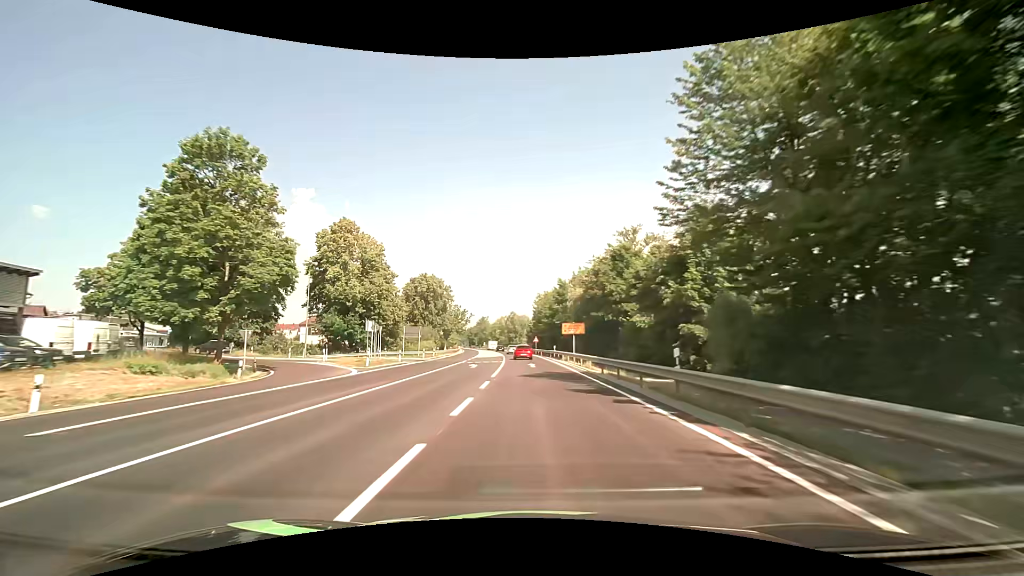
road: primary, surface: asphalt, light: Day
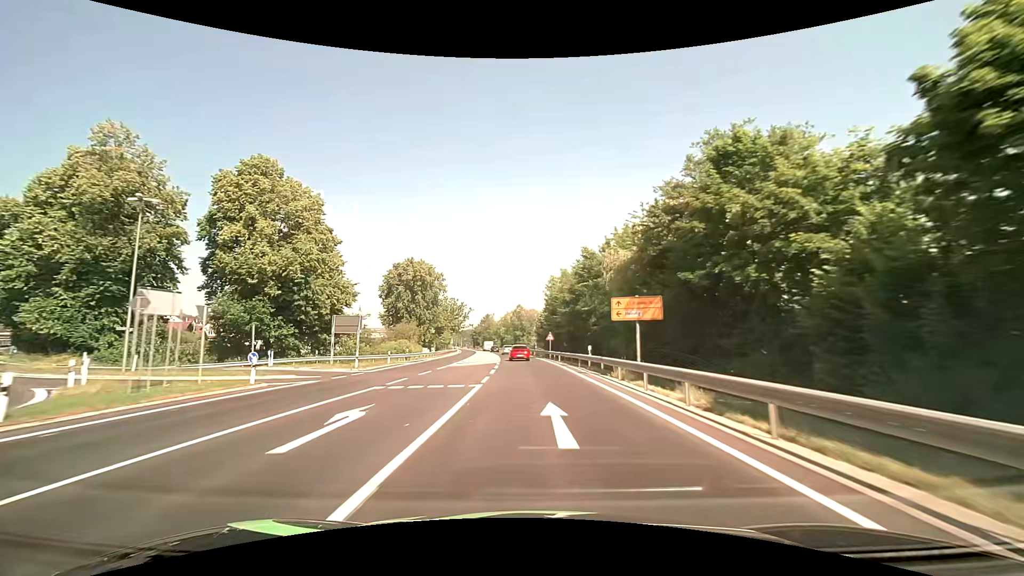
(-0.2, +25.2) m; -1°
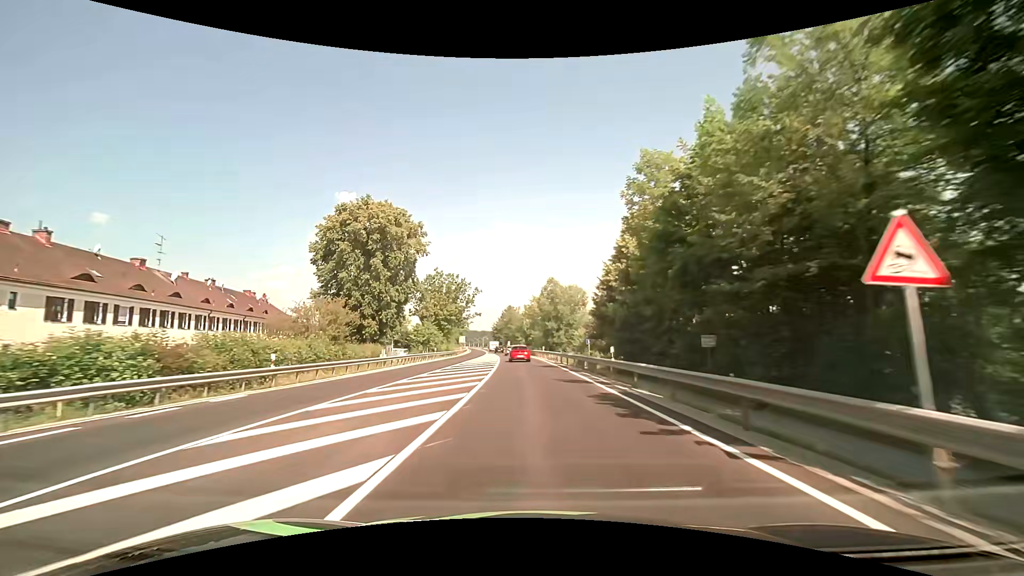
(-1.4, +46.9) m; -4°
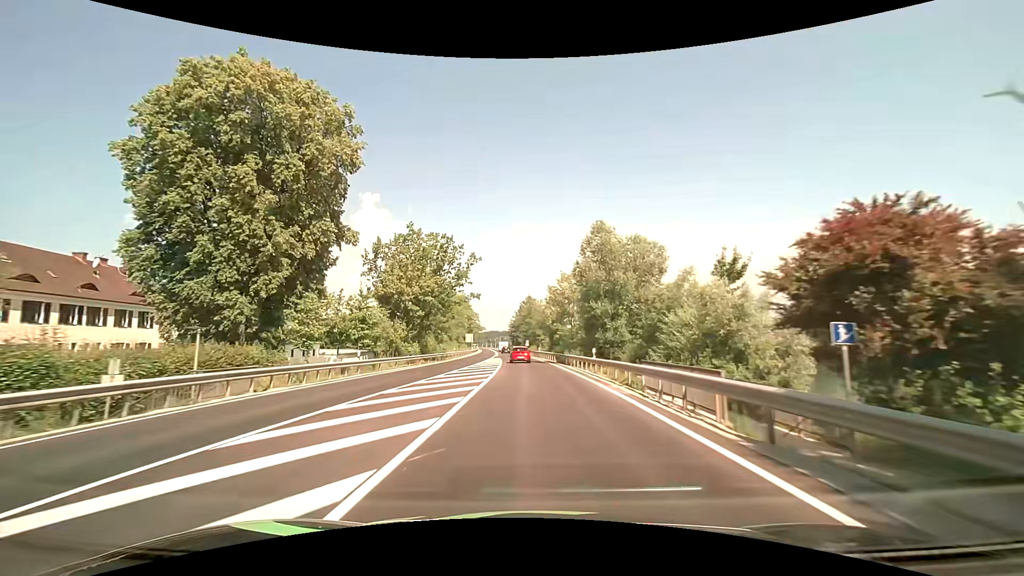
(-0.6, +33.1) m; -2°
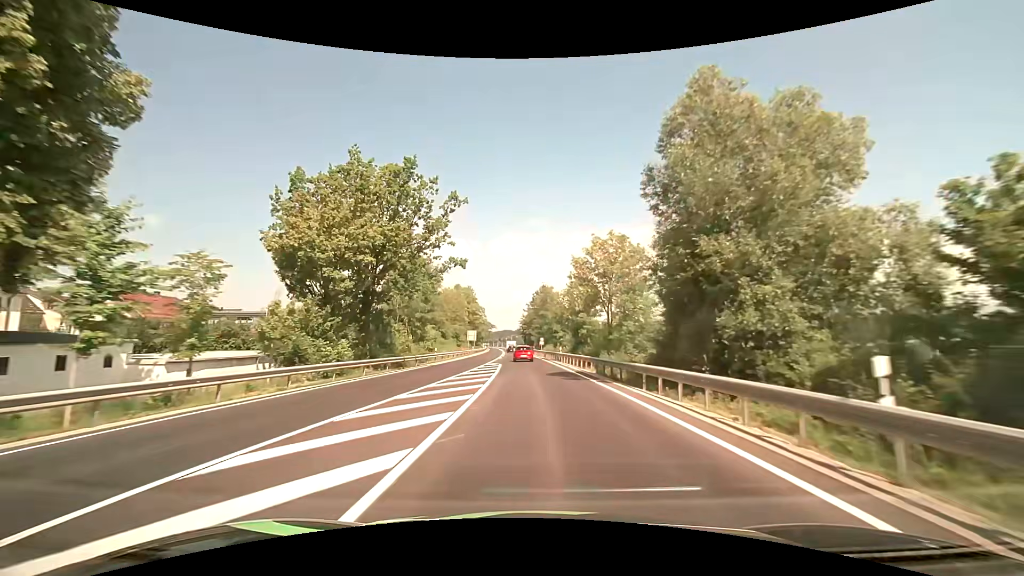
(-0.5, +21.9) m; -2°
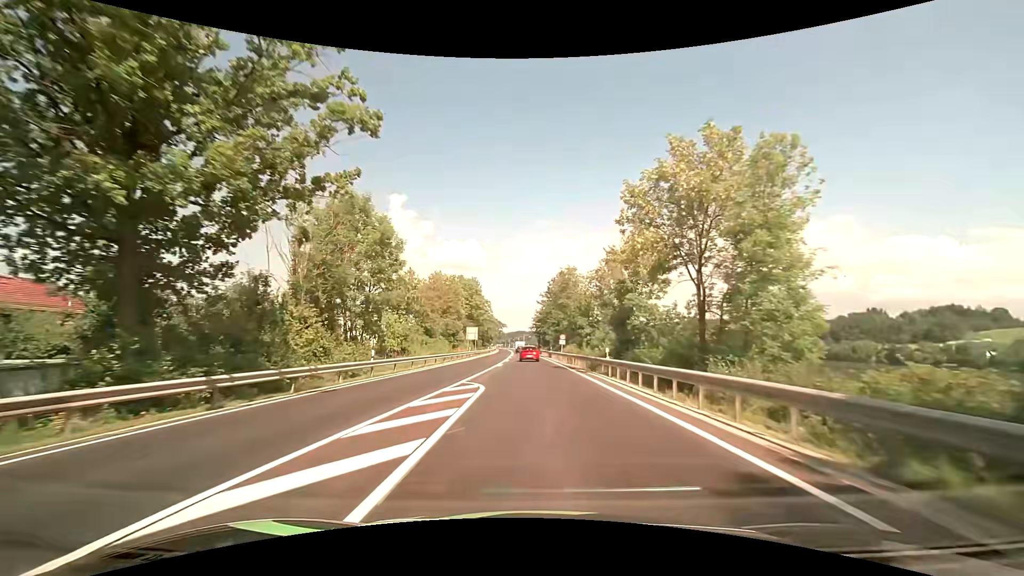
(-0.2, +21.8) m; -1°
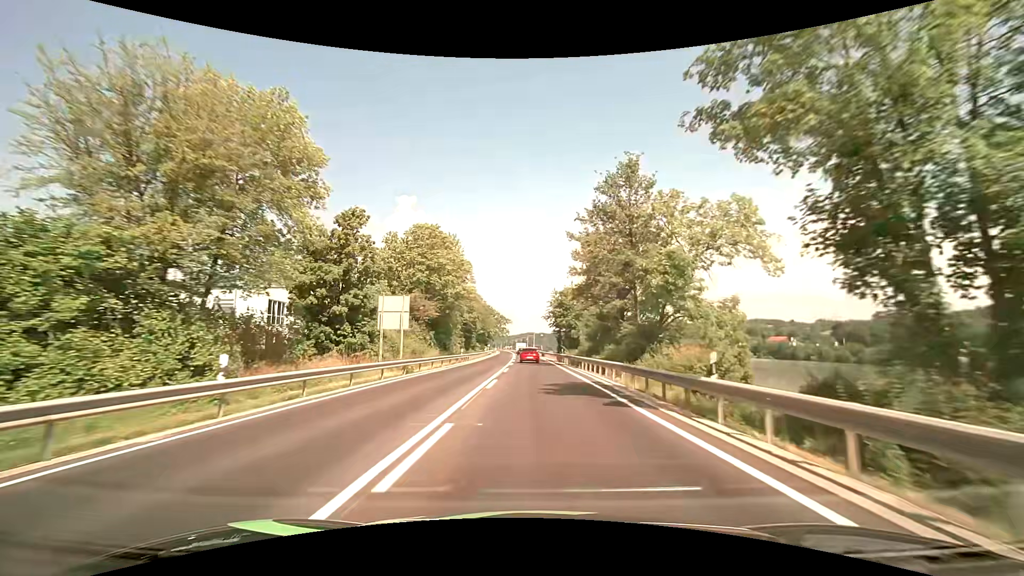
(-1.1, +54.1) m; -1°
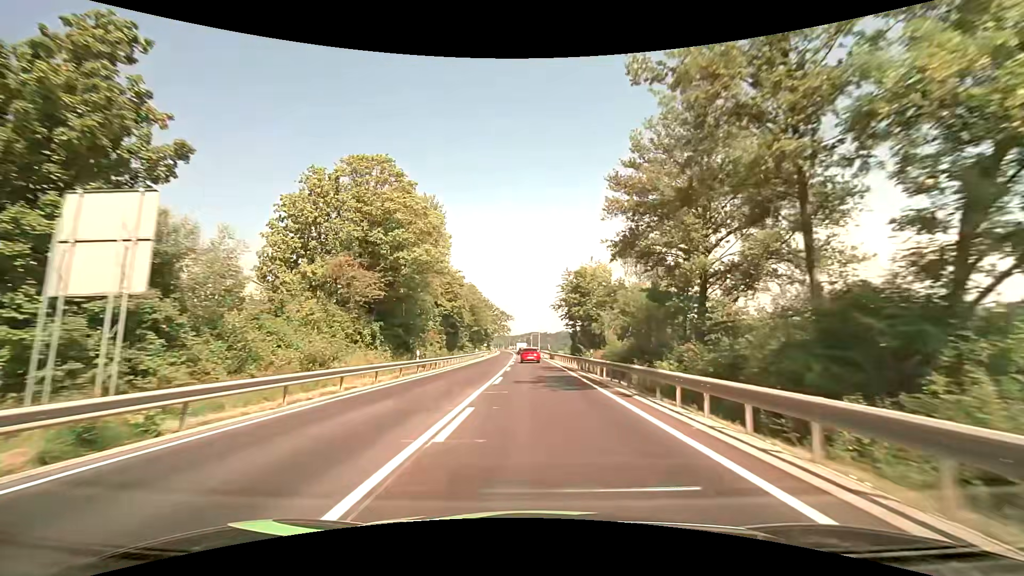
(-0.1, +21.5) m; 0°
(0, +10) (0, +20) (0, +30) (0, +40) (0, +50) (-1, +60) (-1, +70) (-1, +80) (-2, +90) (-2, +100) m
